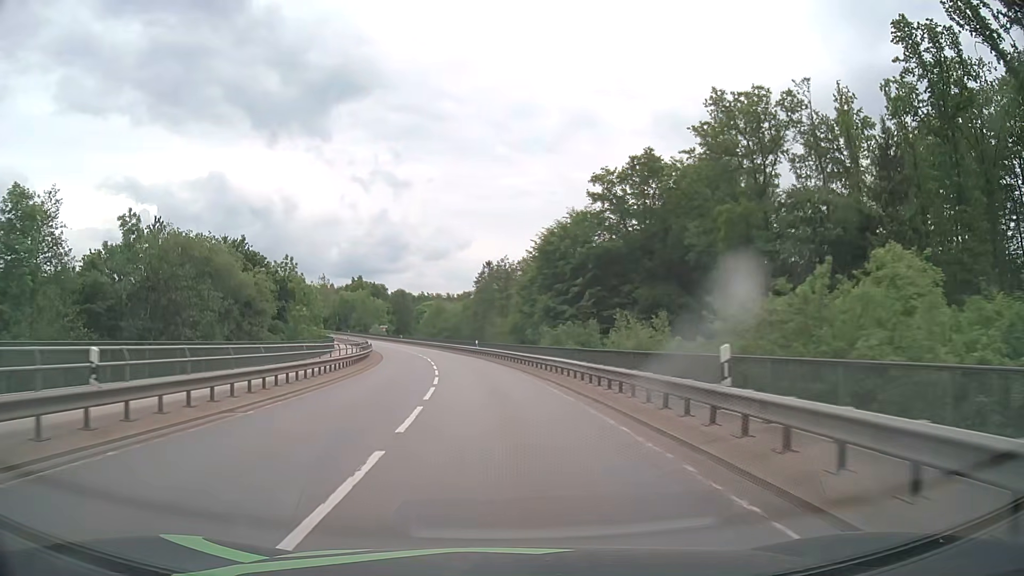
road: secondary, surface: asphalt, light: Day
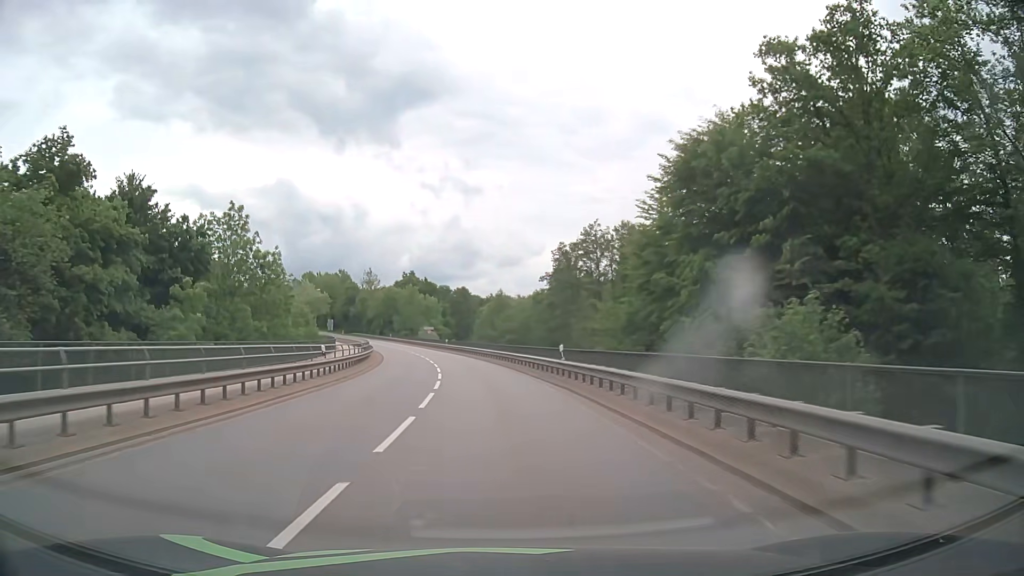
(-1.7, +32.0) m; -6°
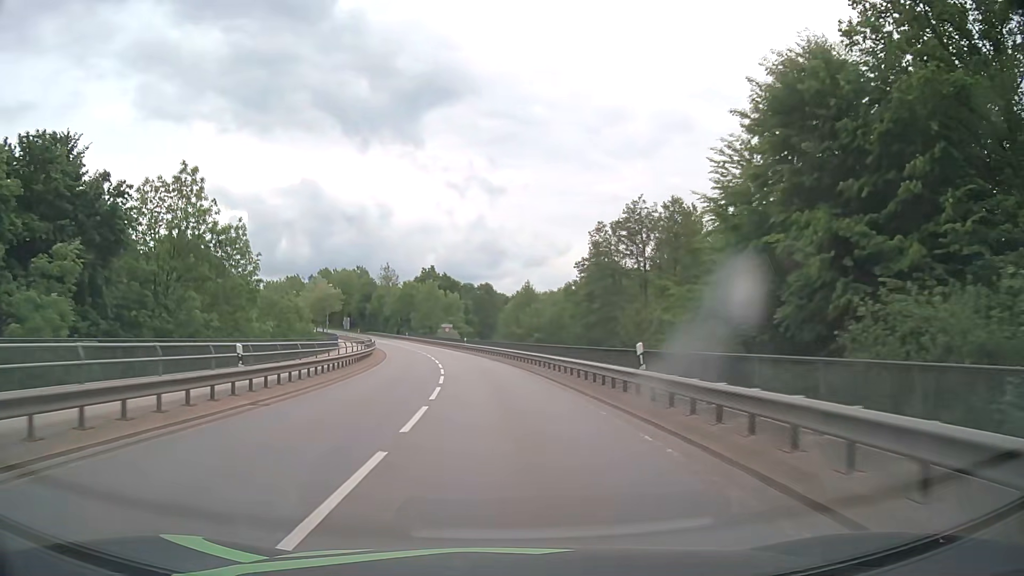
(-0.2, +10.5) m; -2°
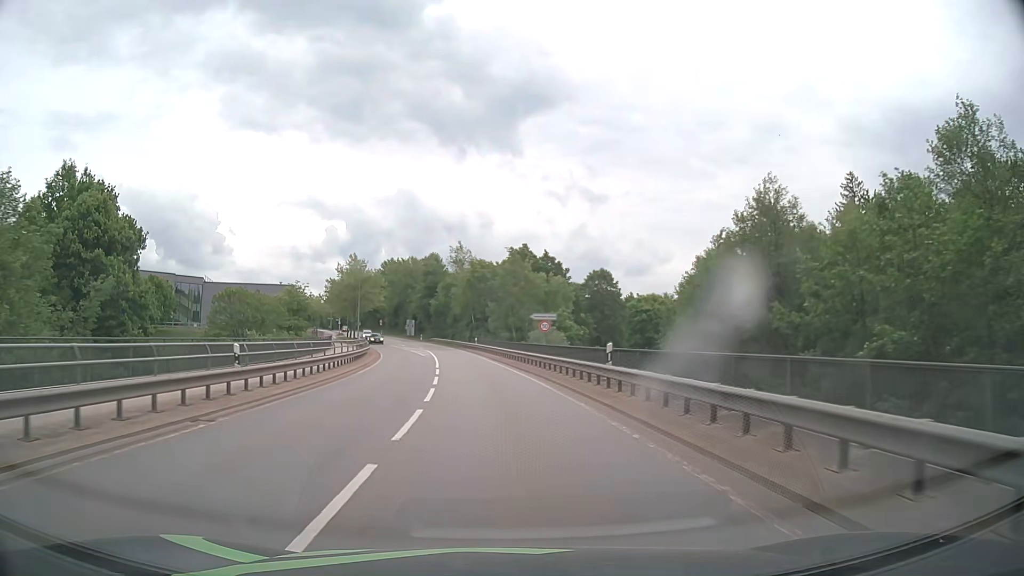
(-3.7, +48.6) m; -9°
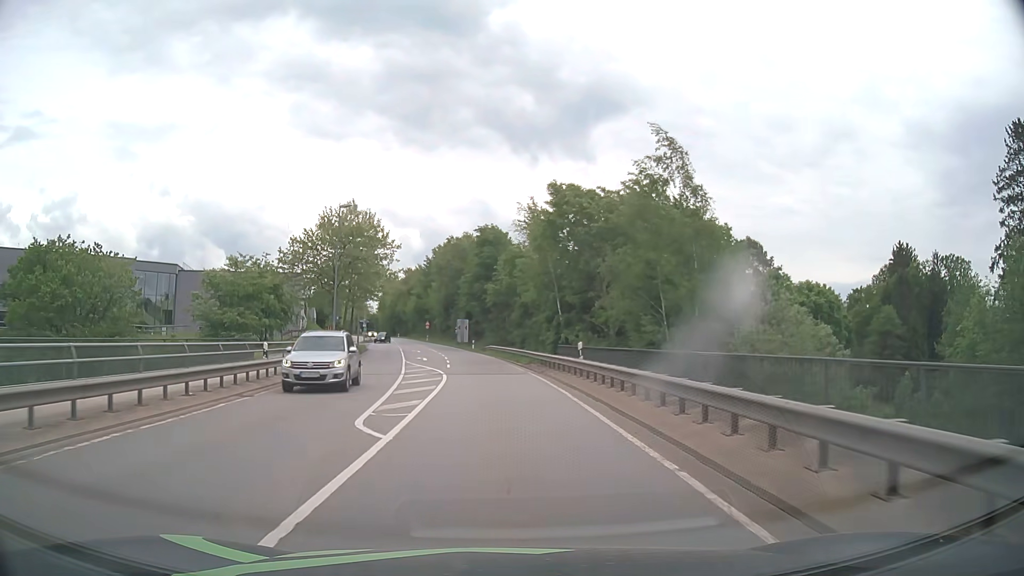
(-2.6, +42.1) m; -7°
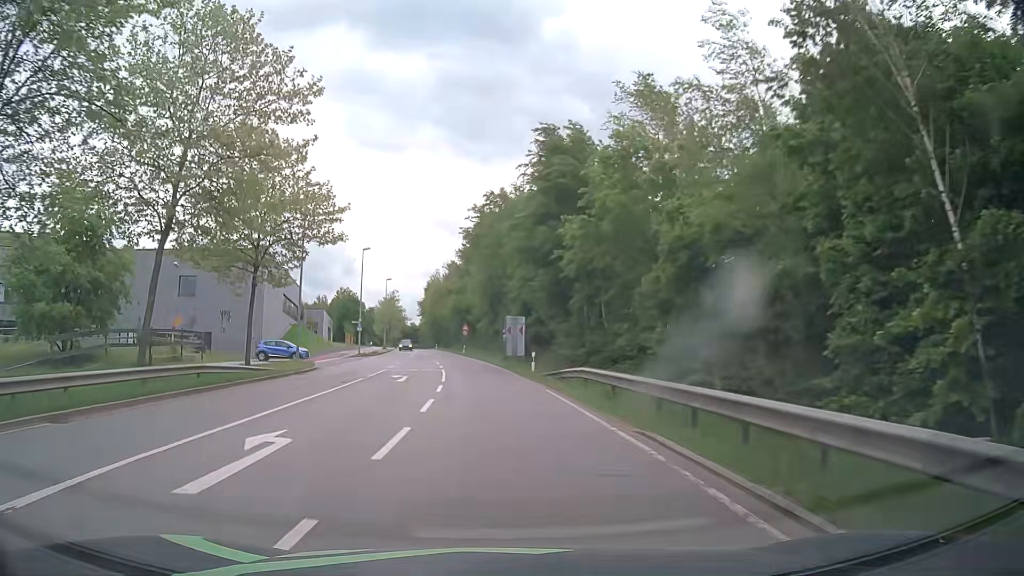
(-1.5, +38.3) m; -5°
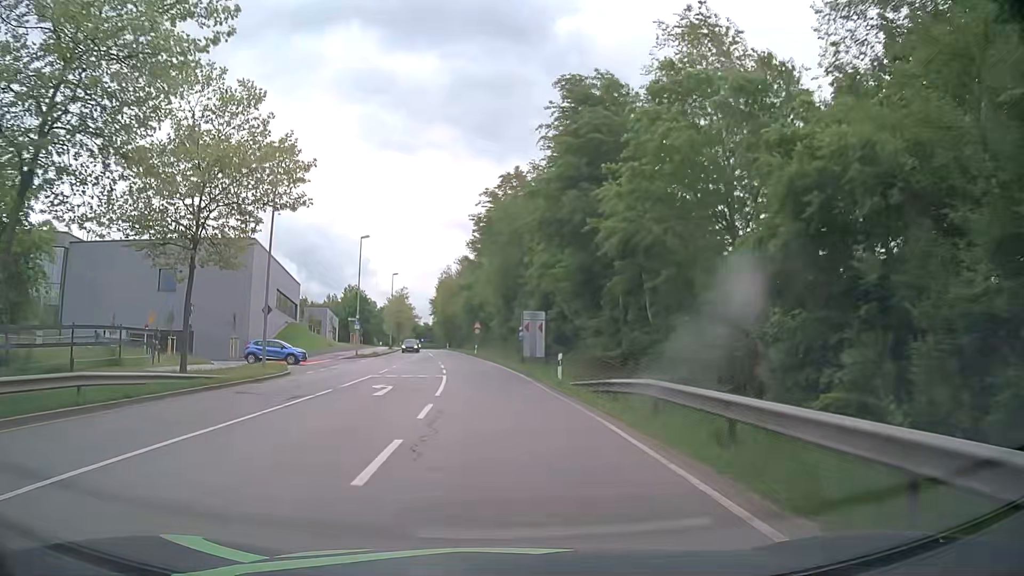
(-0.1, +7.5) m; -1°
